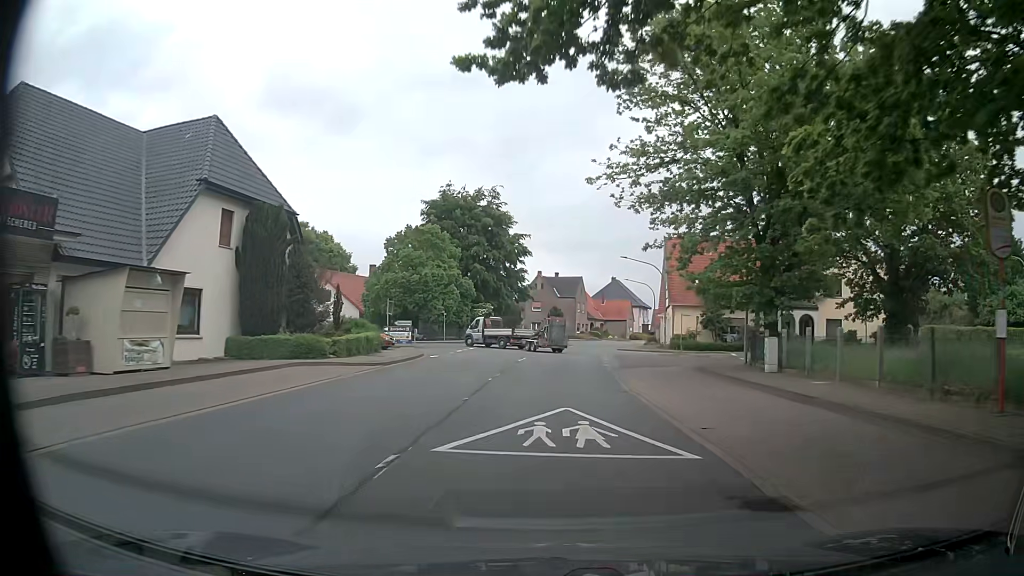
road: primary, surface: asphalt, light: Day
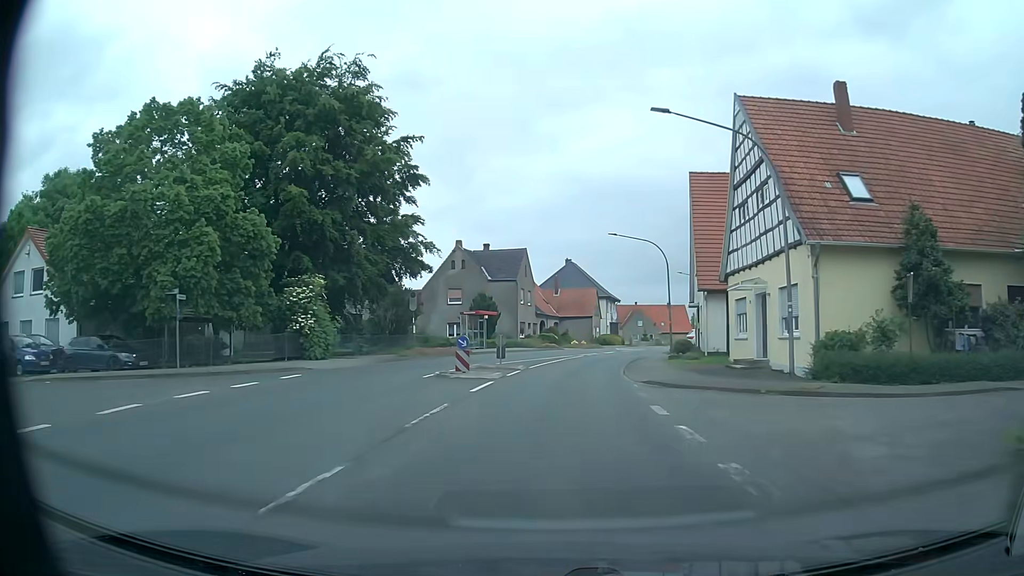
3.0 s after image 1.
(+1.0, +38.7) m; +4°
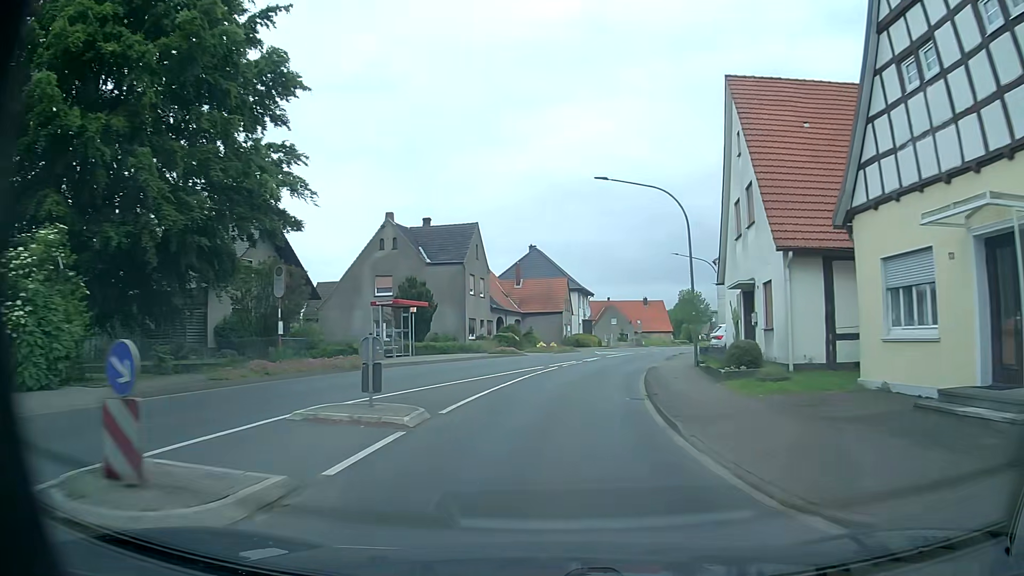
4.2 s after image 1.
(+0.5, +15.8) m; +3°
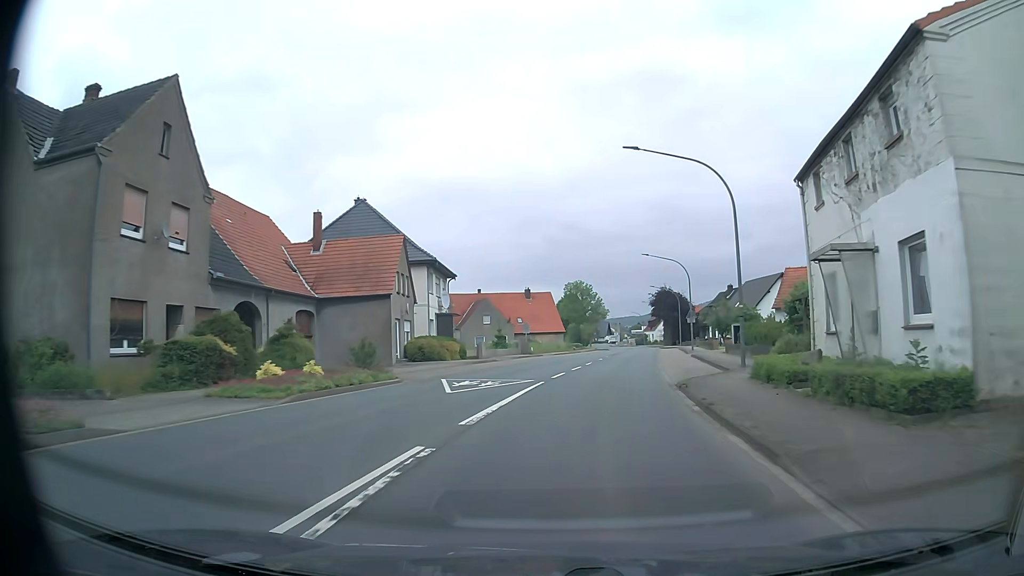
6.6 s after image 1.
(+2.6, +31.7) m; +11°
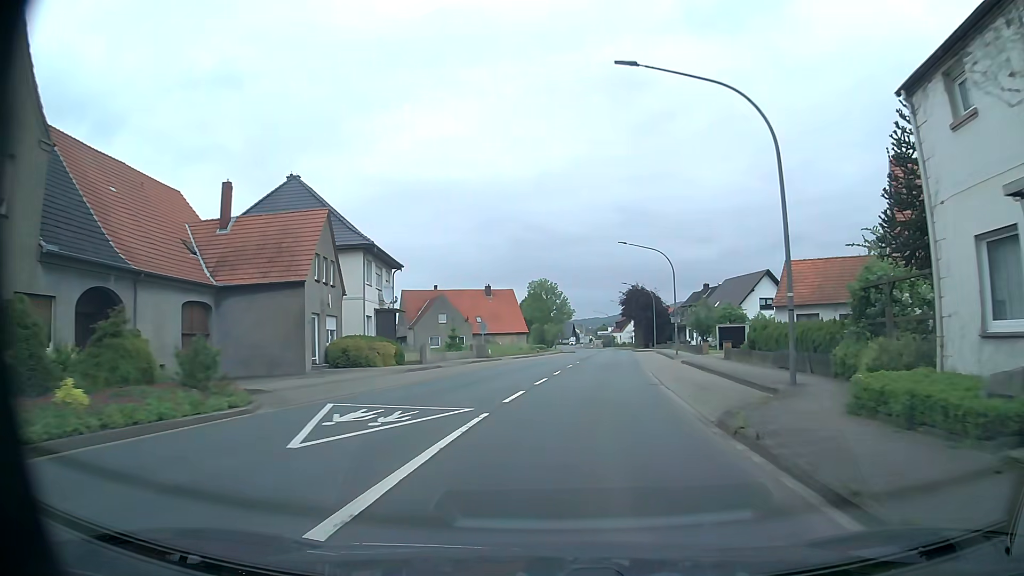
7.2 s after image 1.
(+0.2, +8.0) m; +3°
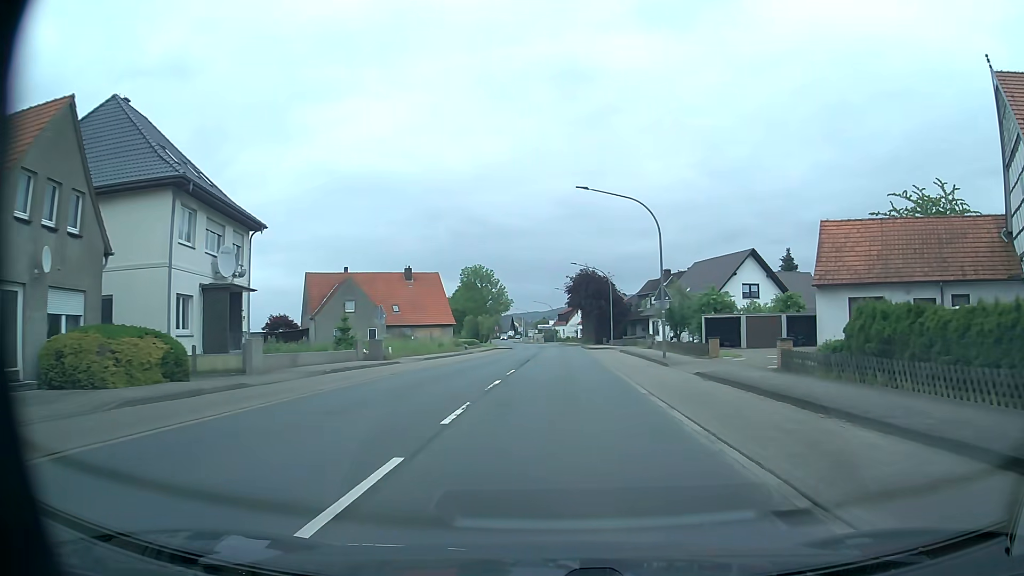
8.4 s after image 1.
(+0.7, +16.1) m; +5°
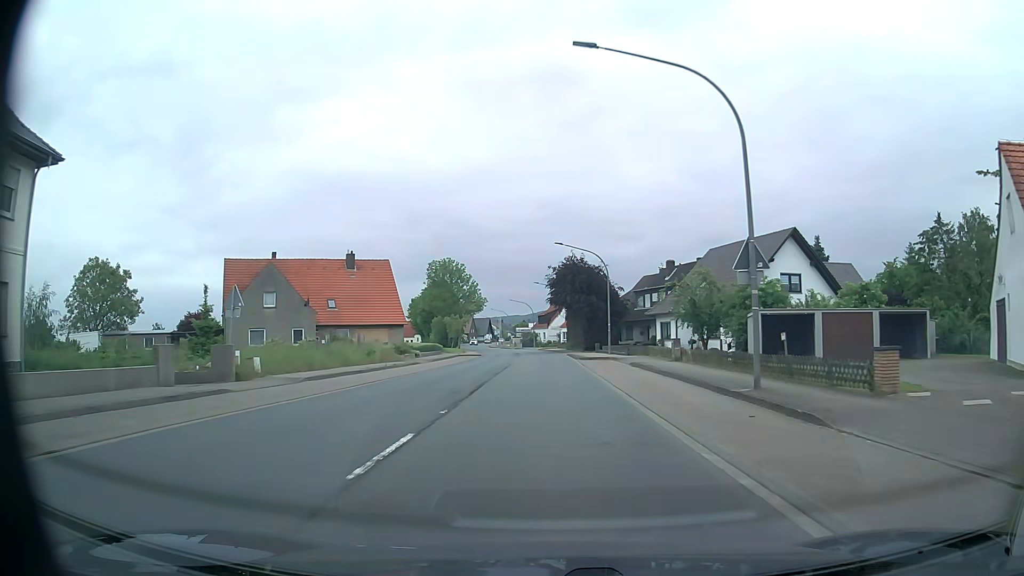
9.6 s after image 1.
(+0.2, +16.2) m; +1°
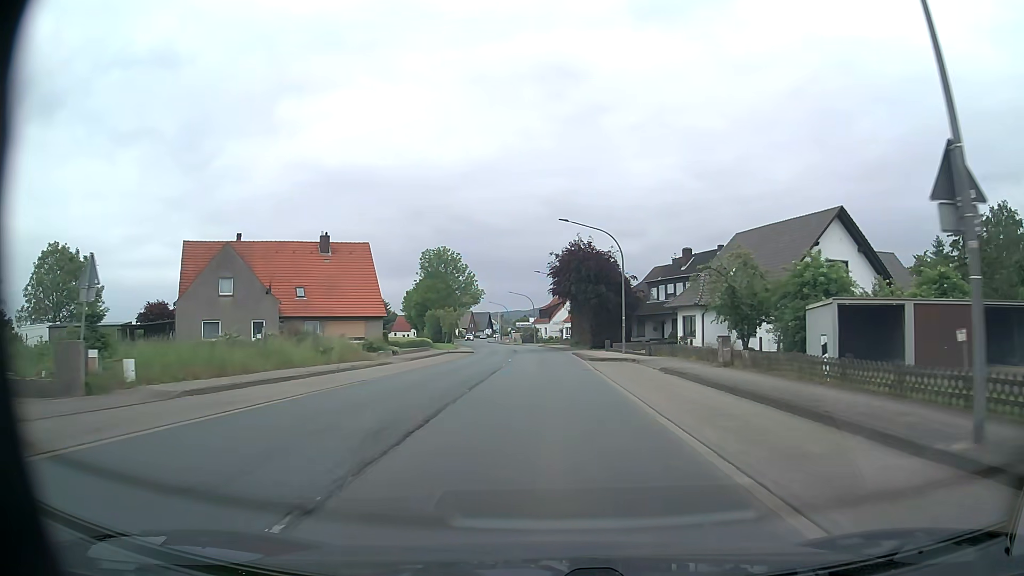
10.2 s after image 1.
(0.0, +8.1) m; 0°
(0, +10) (0, +20) (0, +30) (-1, +40) (-1, +50) (-2, +60) (-2, +70) (-3, +80) (-5, +90) (-6, +100) m
